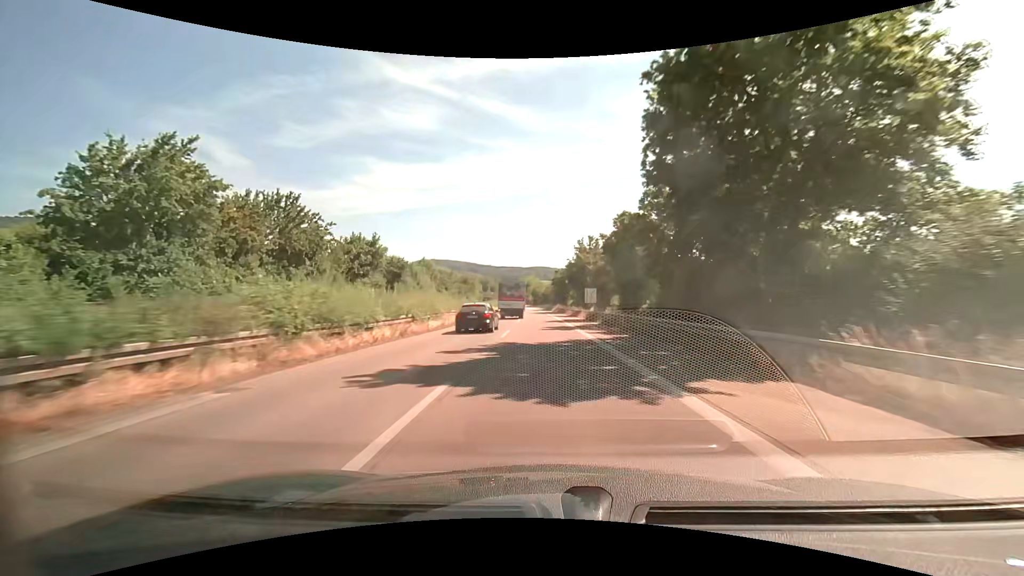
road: trunk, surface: asphalt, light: Day
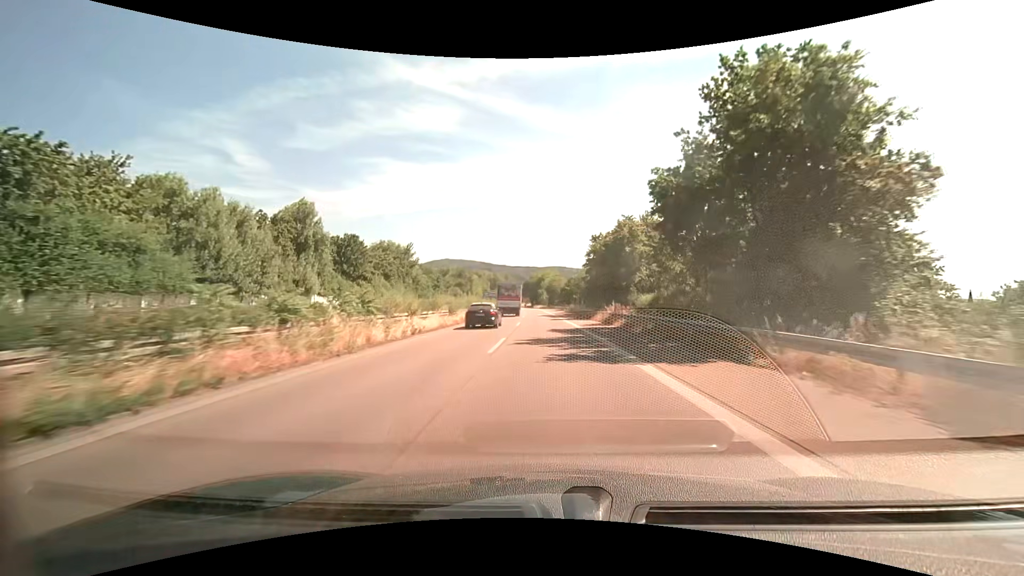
(-1.1, +60.9) m; -2°
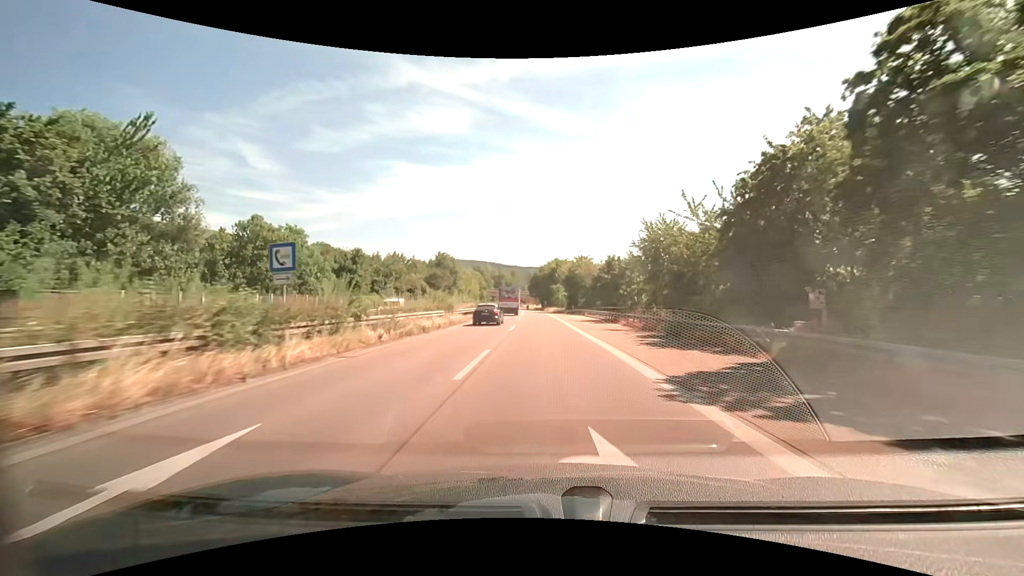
(-1.0, +58.9) m; -2°
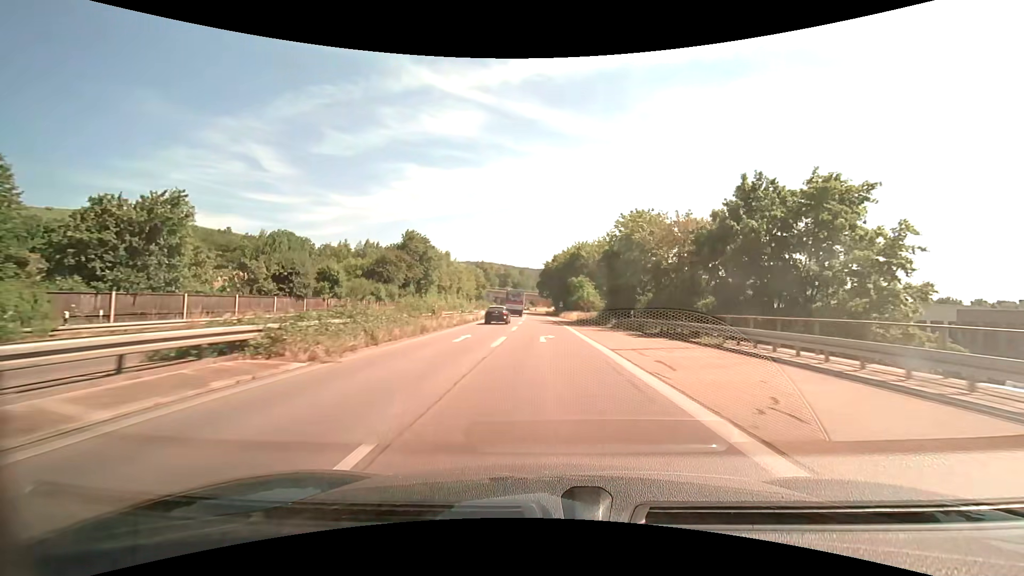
(-0.5, +45.8) m; -2°
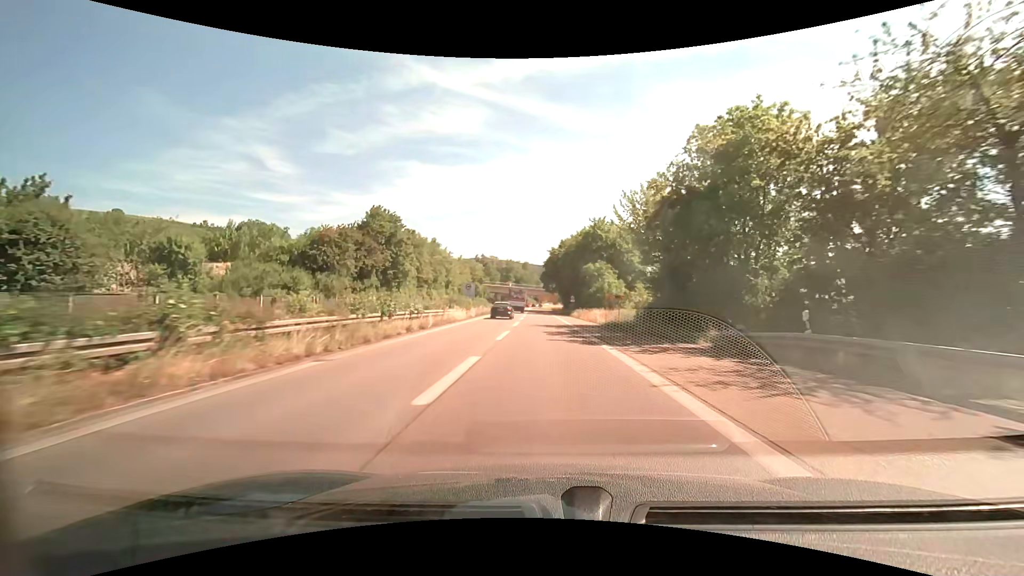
(0.0, +22.5) m; 0°
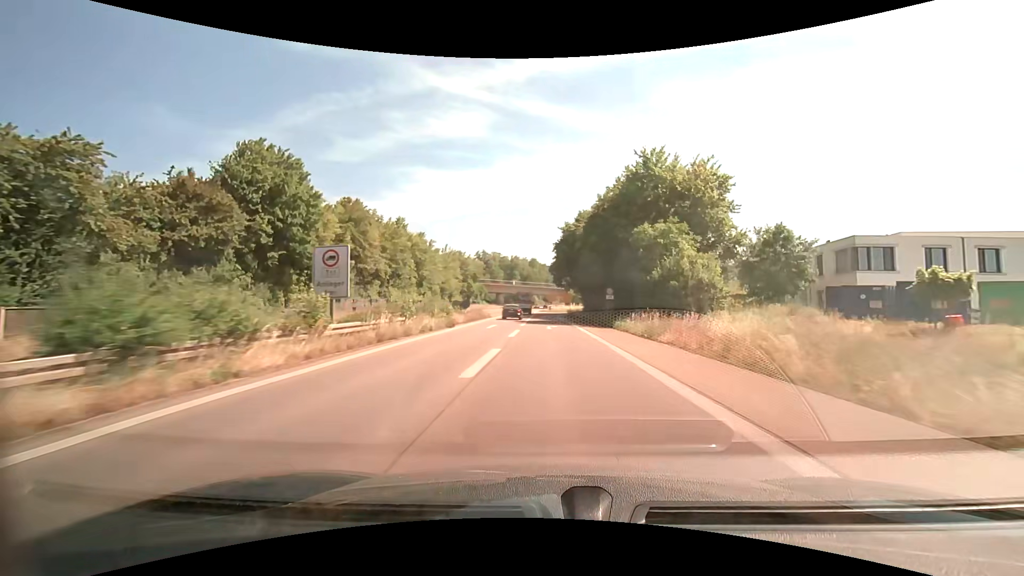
(-0.3, +33.2) m; -1°
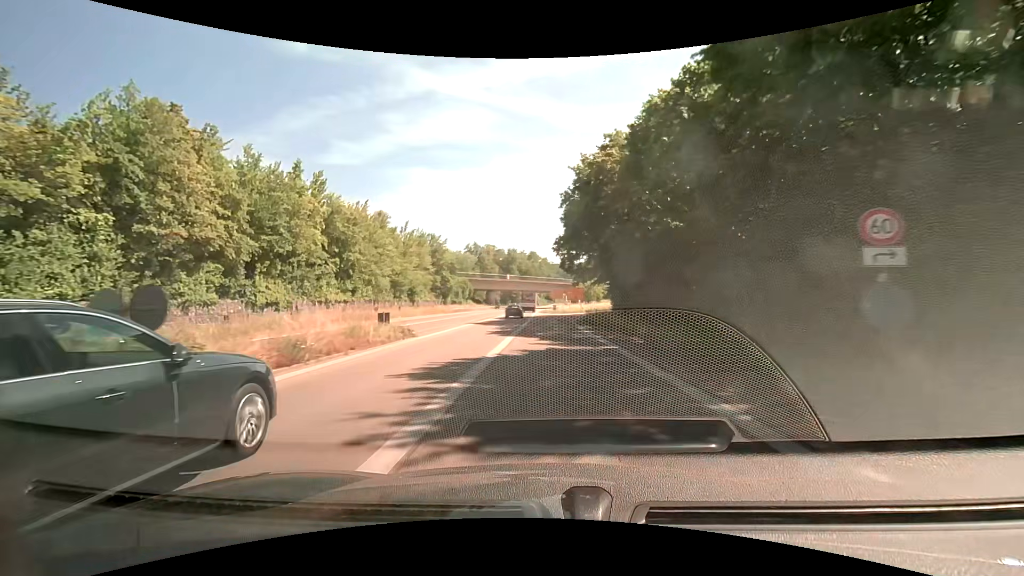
(-0.2, +32.4) m; -1°
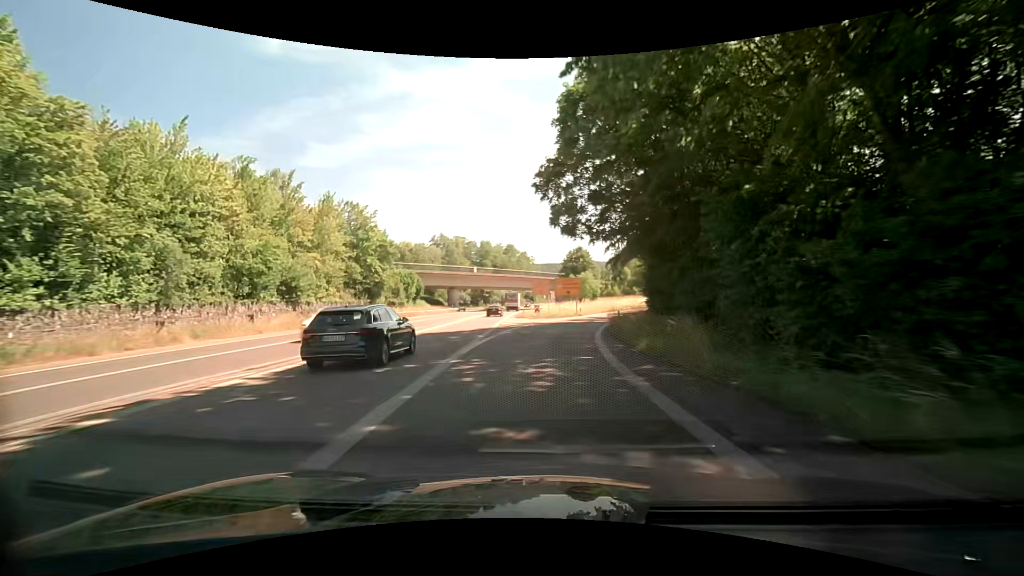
(+0.4, +31.1) m; +2°
(0, +10) (+1, +20) (+2, +30) (+4, +40) (+7, +49) (+10, +59) (+14, +68) (+19, +76) (+25, +85) (+31, +92) m
